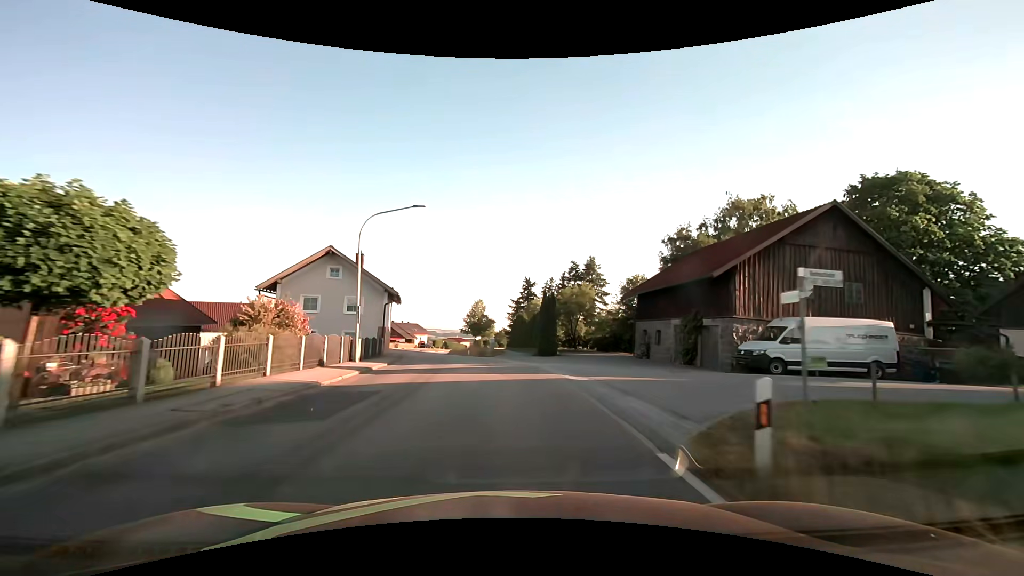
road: secondary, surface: asphalt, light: Day
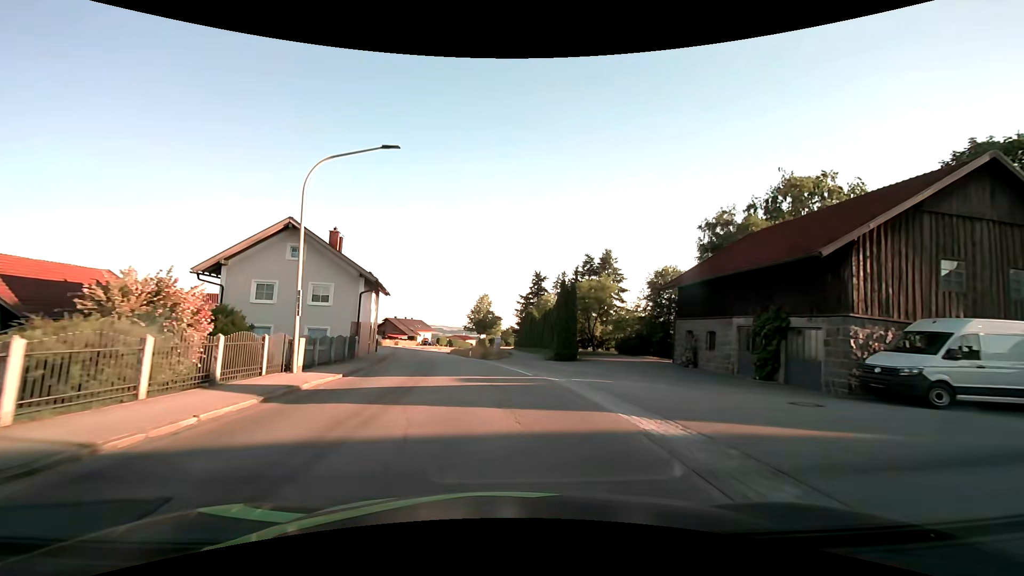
(0.0, +7.5) m; -1°
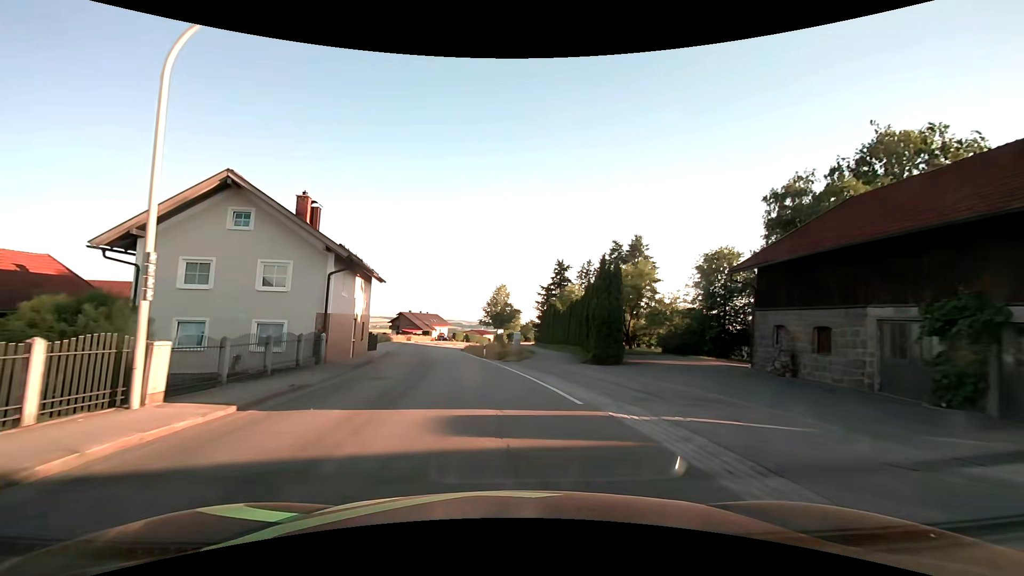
(-0.1, +7.5) m; -2°
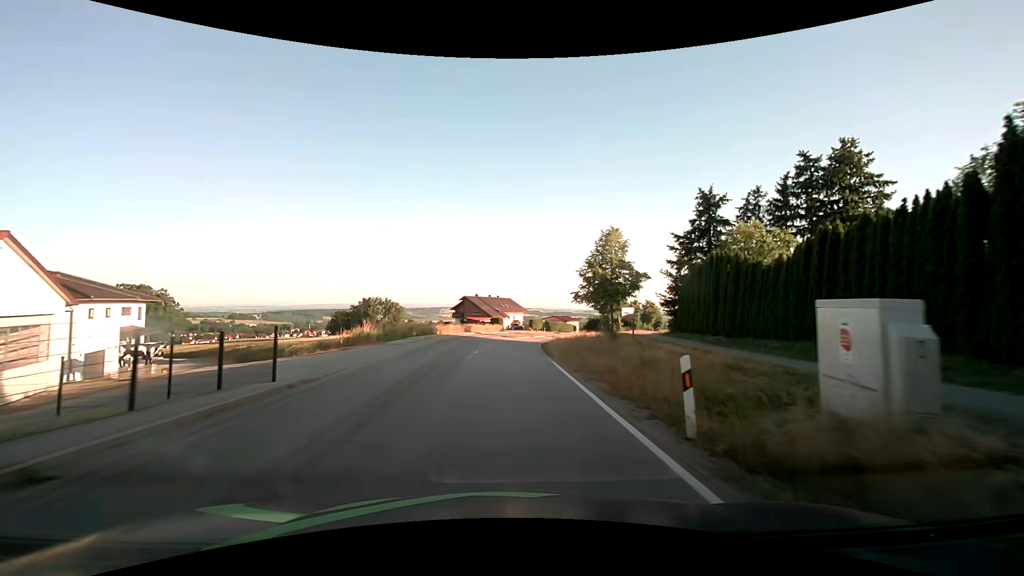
(-2.8, +30.7) m; -9°
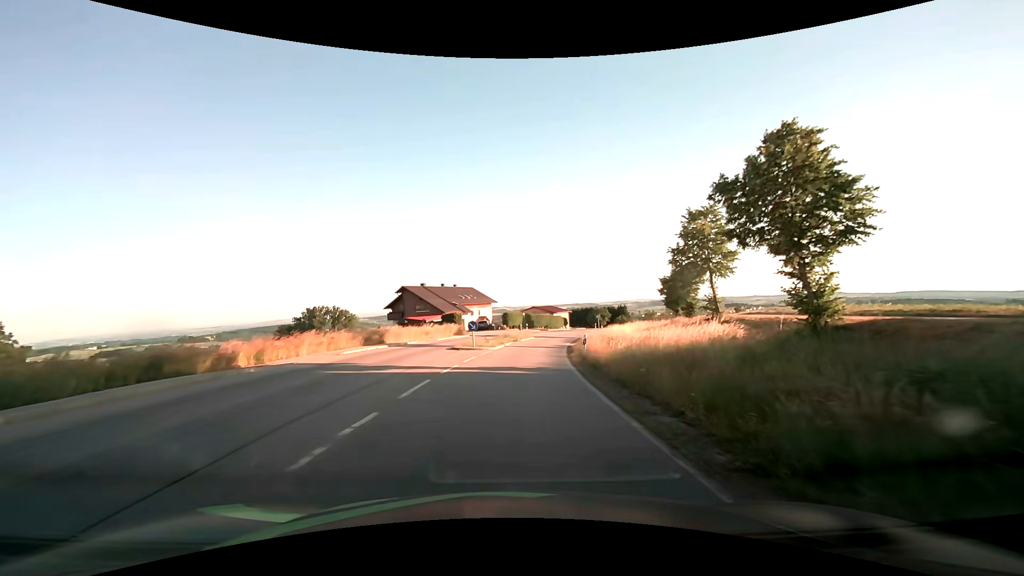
(+0.6, +38.9) m; +4°
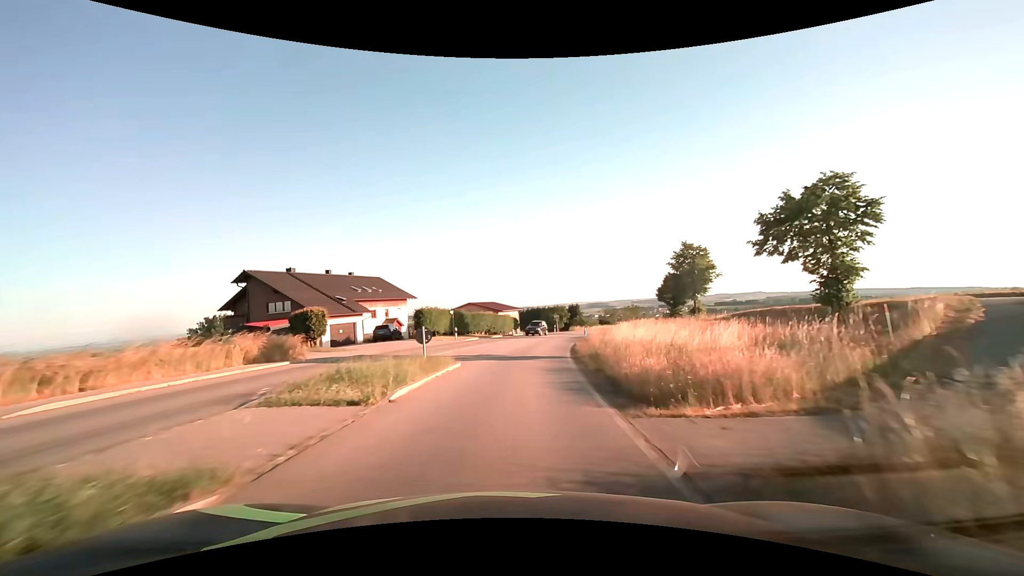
(+1.7, +30.5) m; +7°
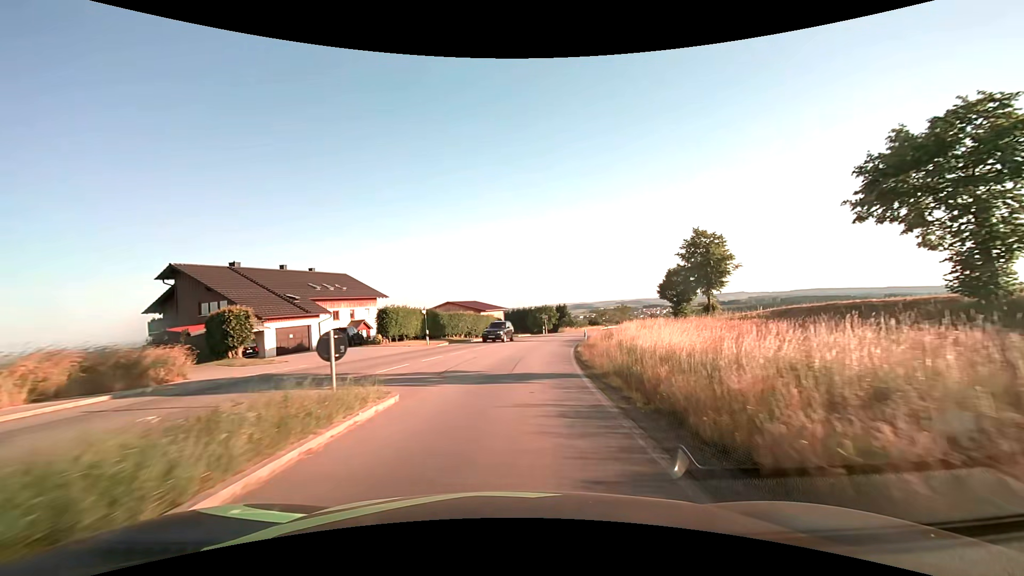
(+0.1, +7.6) m; +1°
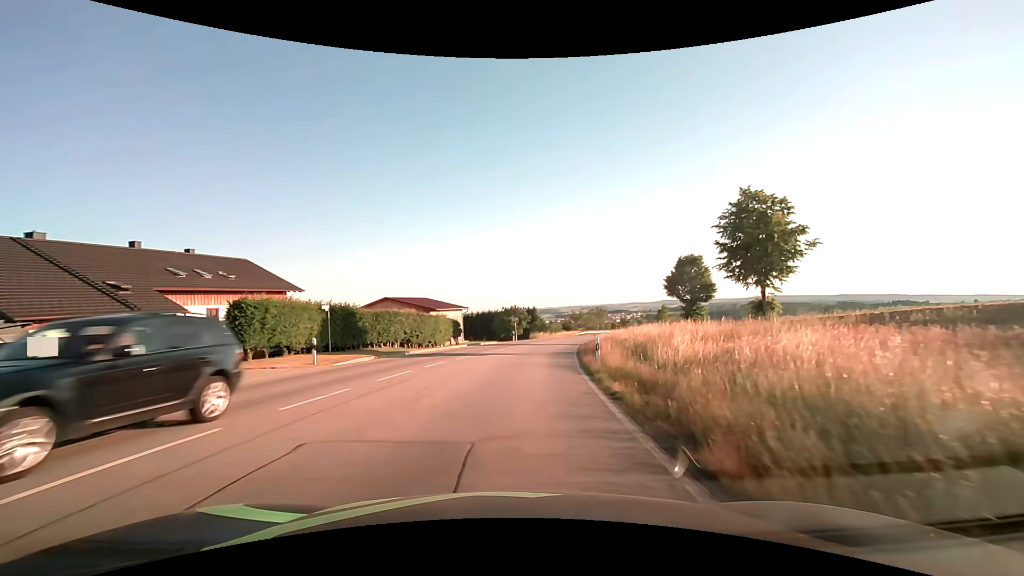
(+0.5, +15.2) m; +4°
(0, +10) (+1, +20) (+2, +30) (+3, +40) (+5, +50) (+7, +59) (+10, +69) (+13, +79) (+16, +88) (+19, +98) m
